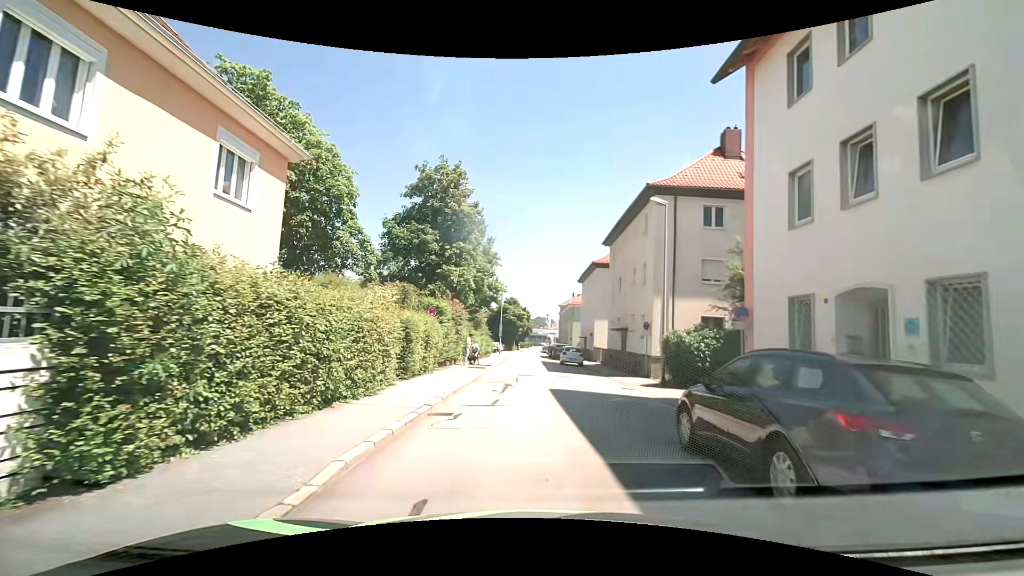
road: residential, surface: asphalt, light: Day
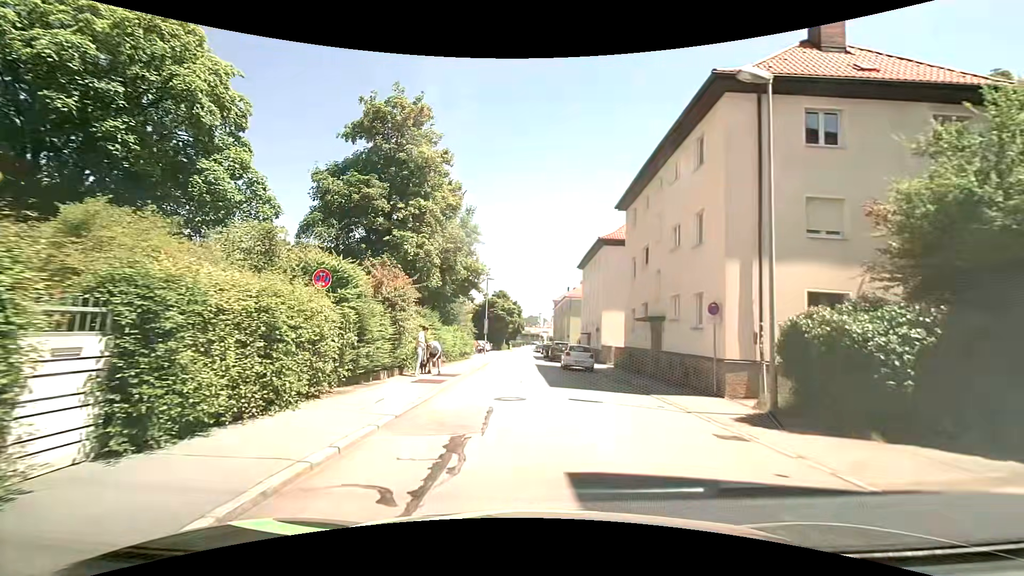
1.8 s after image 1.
(0.0, +10.5) m; +1°
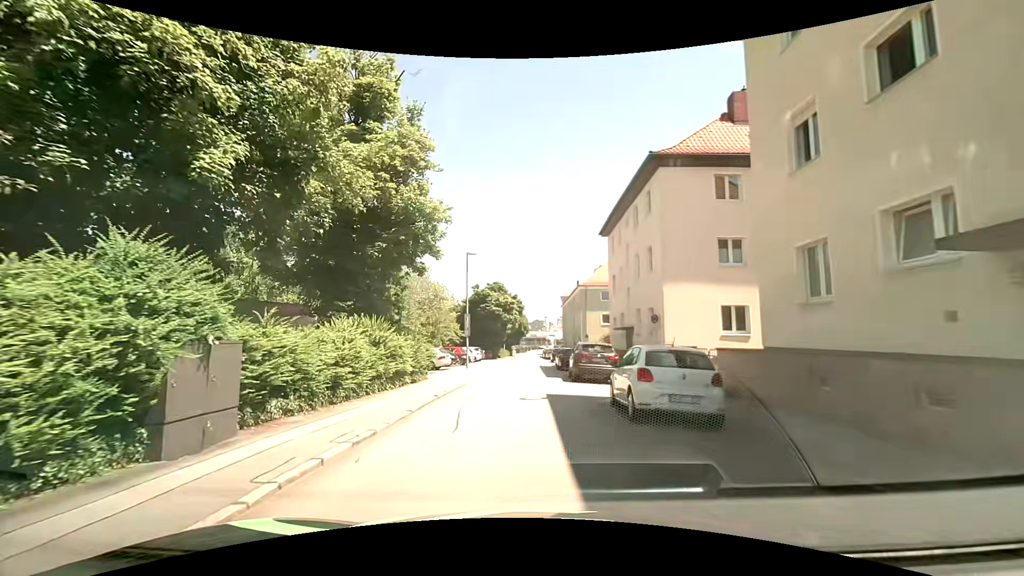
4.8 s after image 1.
(-0.1, +17.8) m; -2°
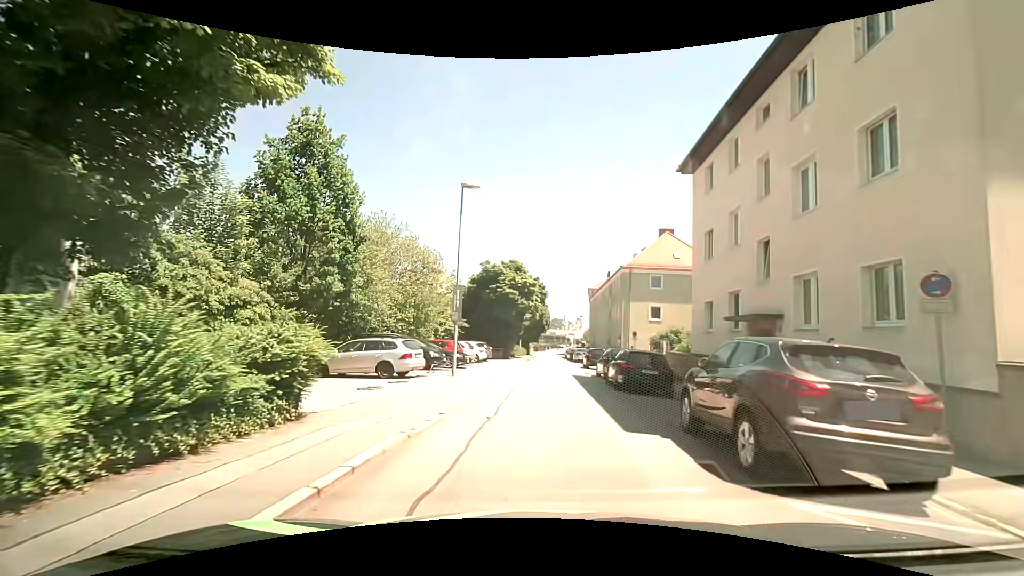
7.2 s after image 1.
(-0.3, +14.1) m; -2°
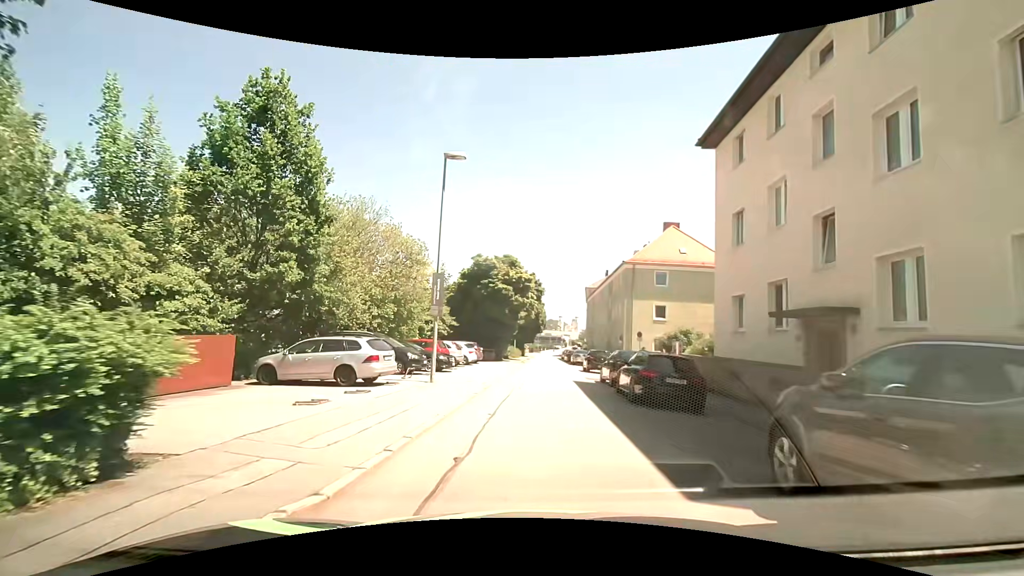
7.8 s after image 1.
(+0.1, +3.4) m; +2°
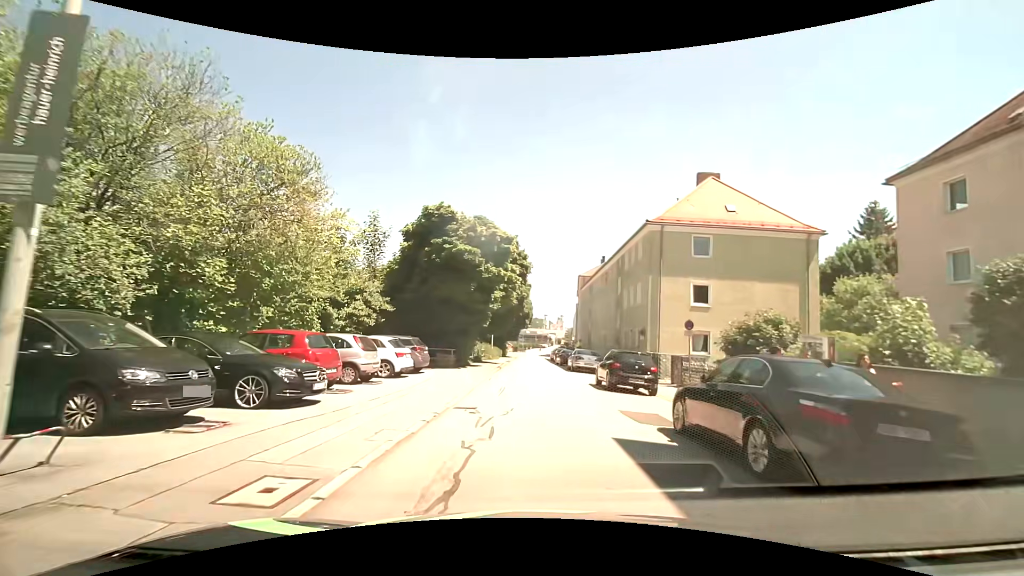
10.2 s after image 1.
(+0.2, +13.7) m; +1°
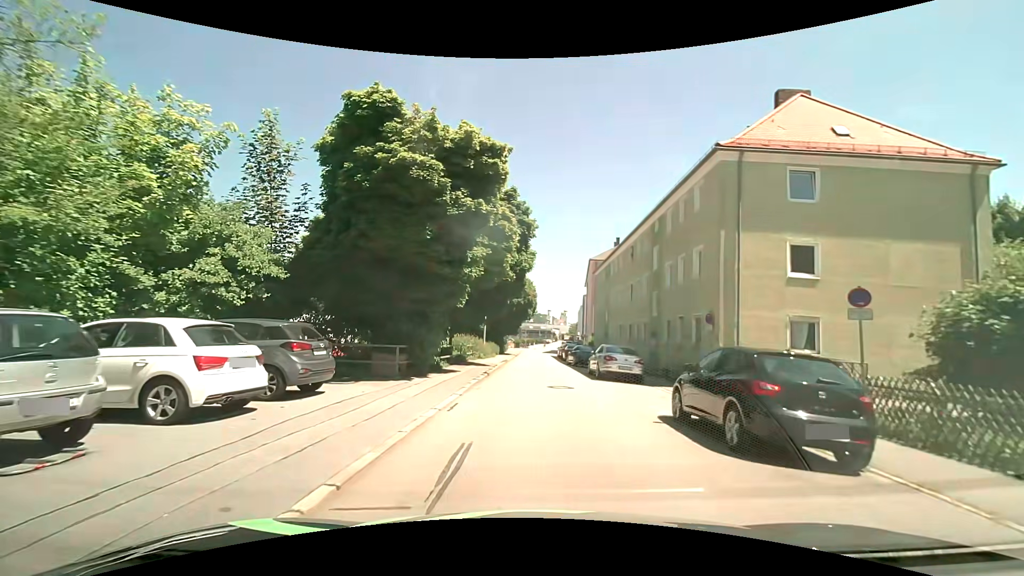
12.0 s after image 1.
(0.0, +10.4) m; 0°
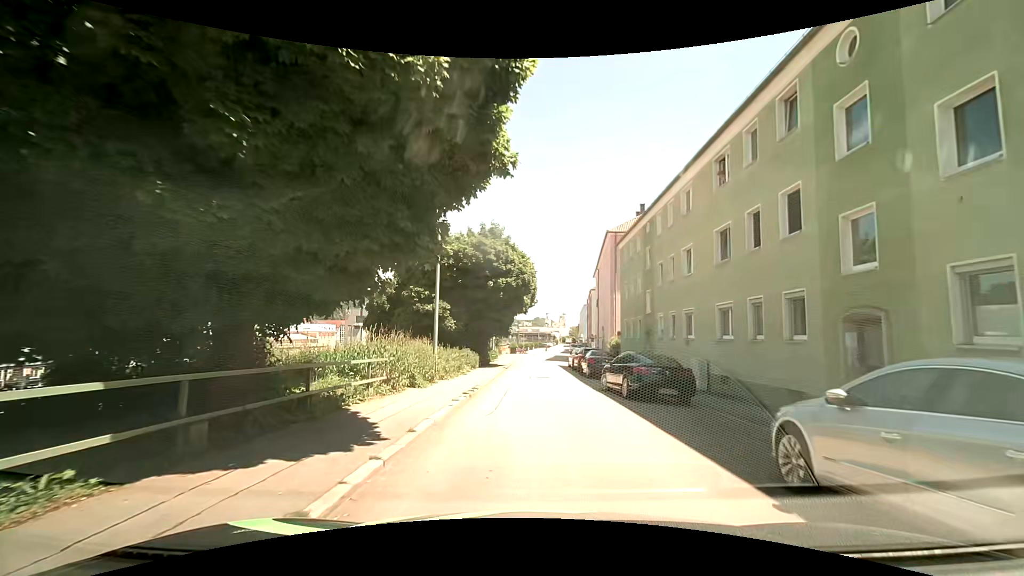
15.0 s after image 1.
(0.0, +17.6) m; -1°
